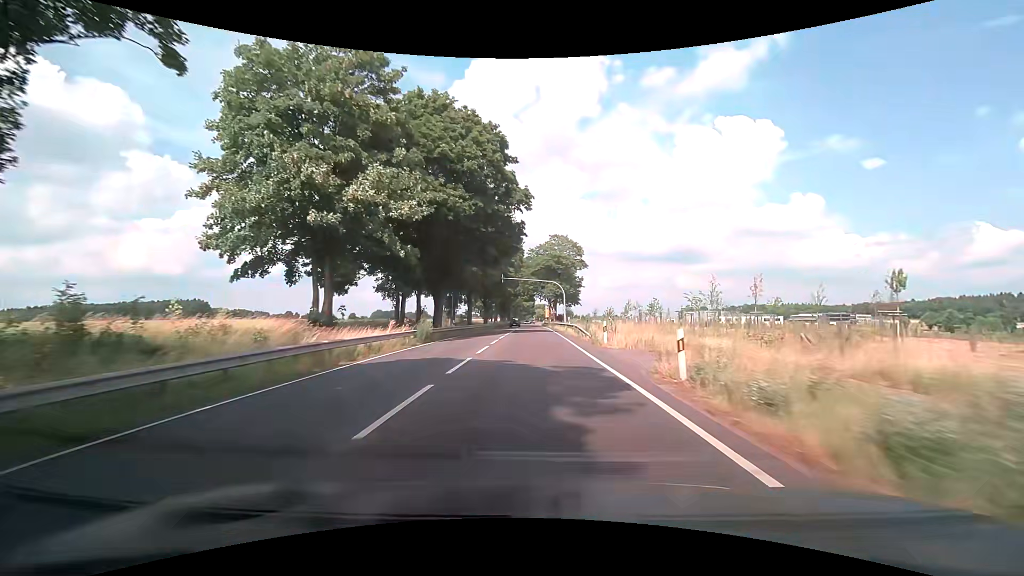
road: primary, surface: asphalt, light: Day
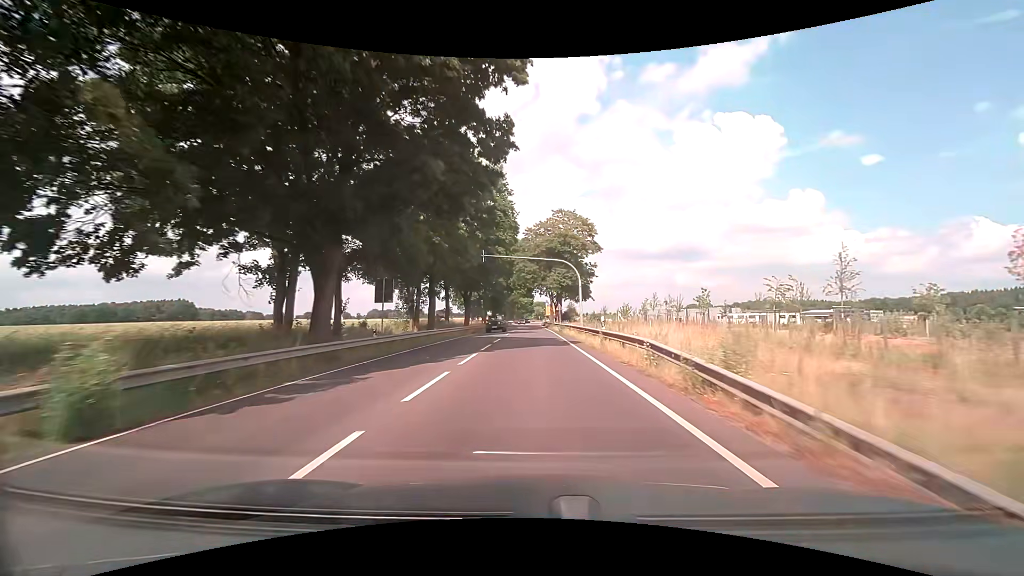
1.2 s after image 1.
(0.0, +21.7) m; 0°
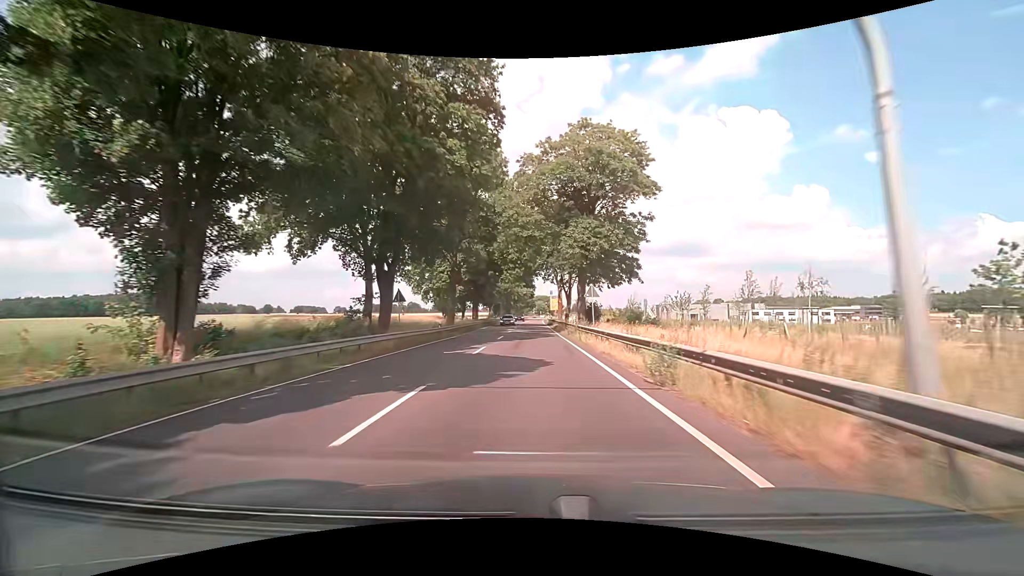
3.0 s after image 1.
(+0.1, +33.1) m; 0°
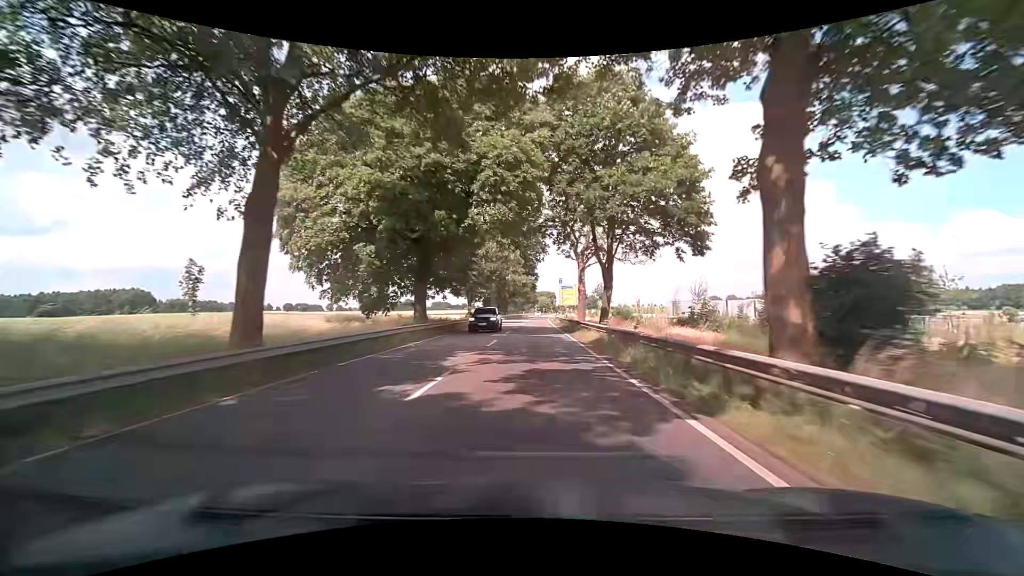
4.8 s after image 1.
(-0.2, +33.8) m; -1°
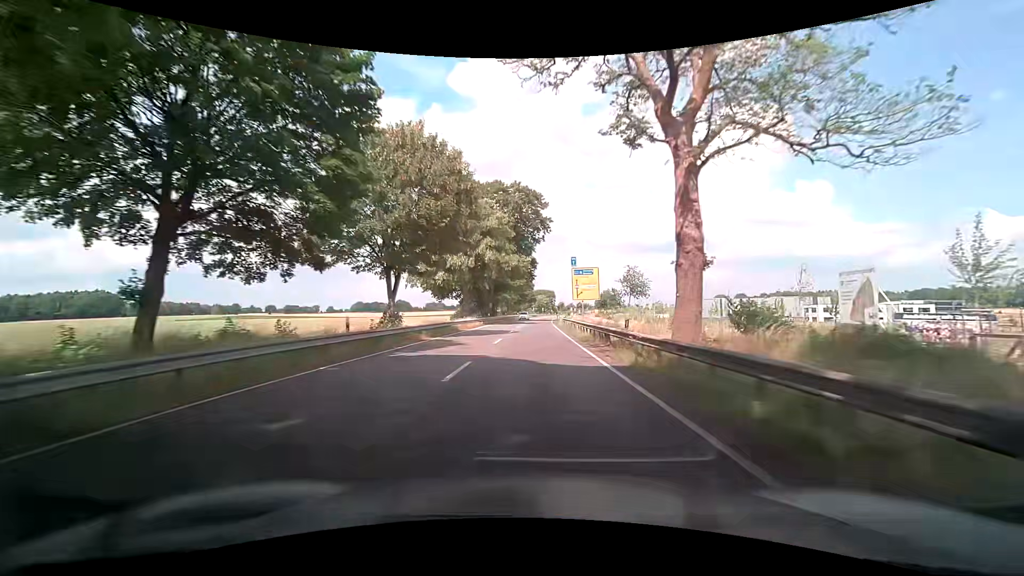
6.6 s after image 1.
(+0.3, +33.7) m; +1°
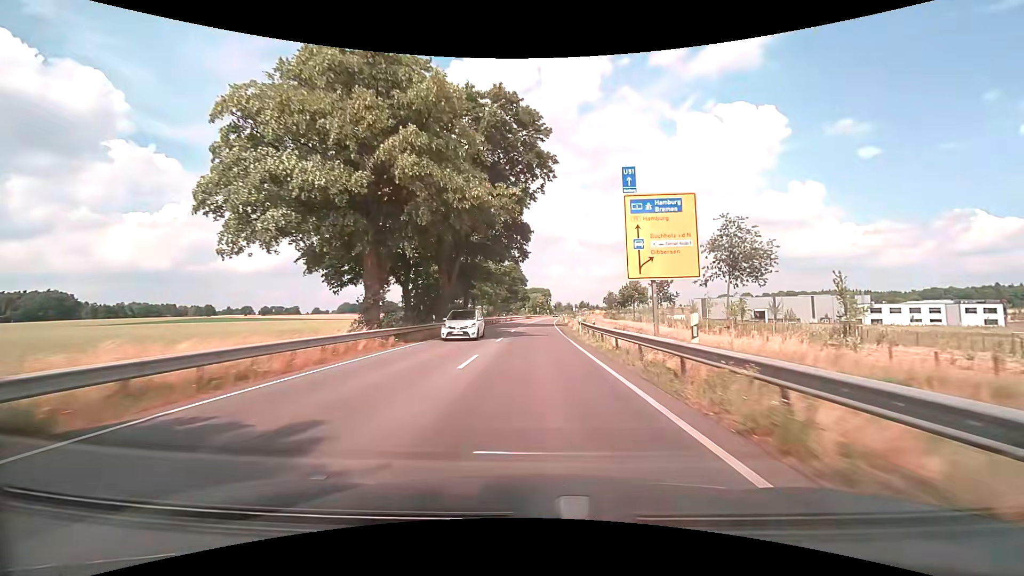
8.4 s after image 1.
(0.0, +33.5) m; 0°
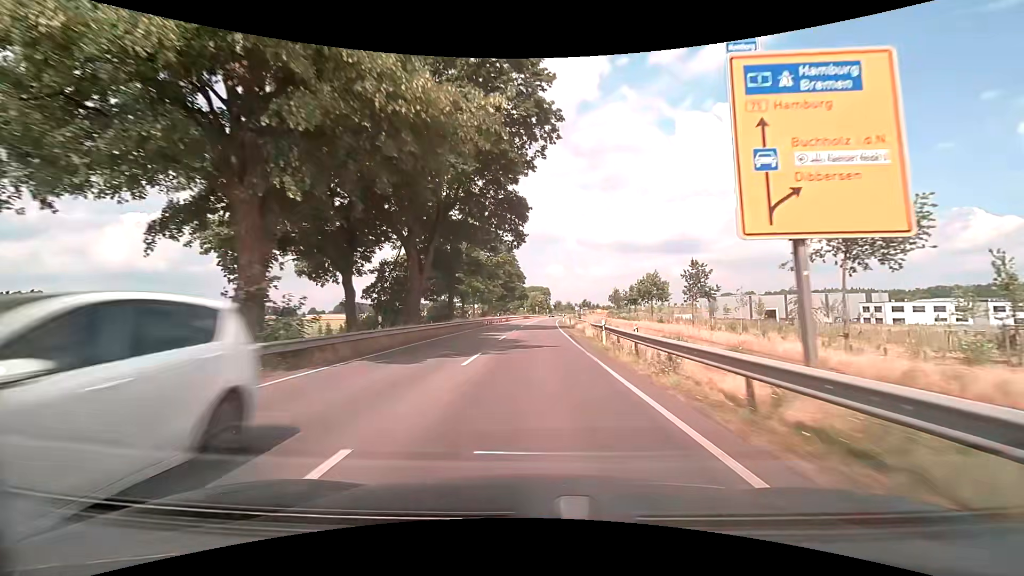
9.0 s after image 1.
(+0.1, +11.2) m; 0°
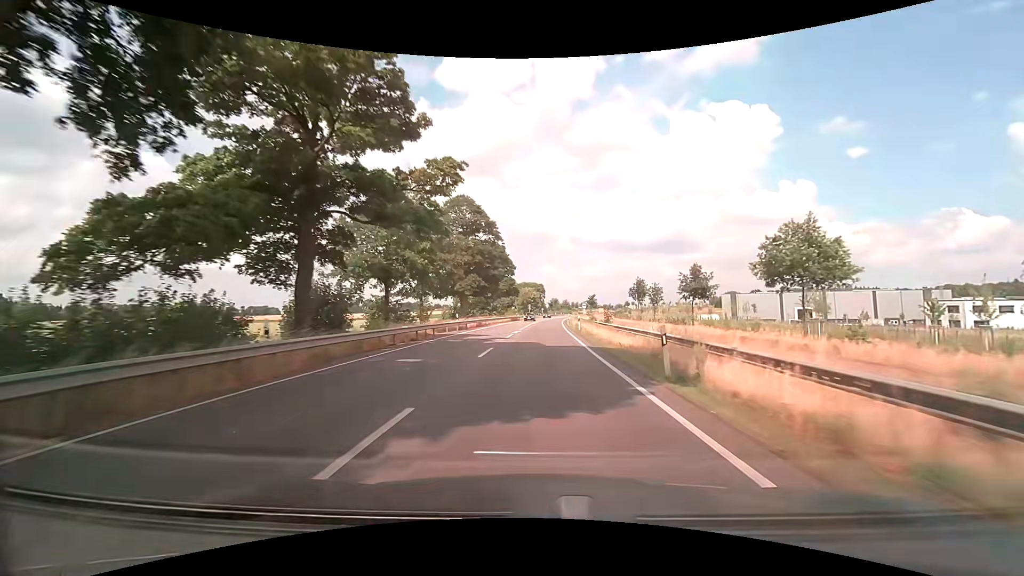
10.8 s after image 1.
(+0.3, +33.8) m; +1°
(0, +10) (0, +20) (0, +30) (0, +40) (+1, +50) (+1, +60) (+2, +70) (+2, +80) (+3, +90) (+4, +100) m
